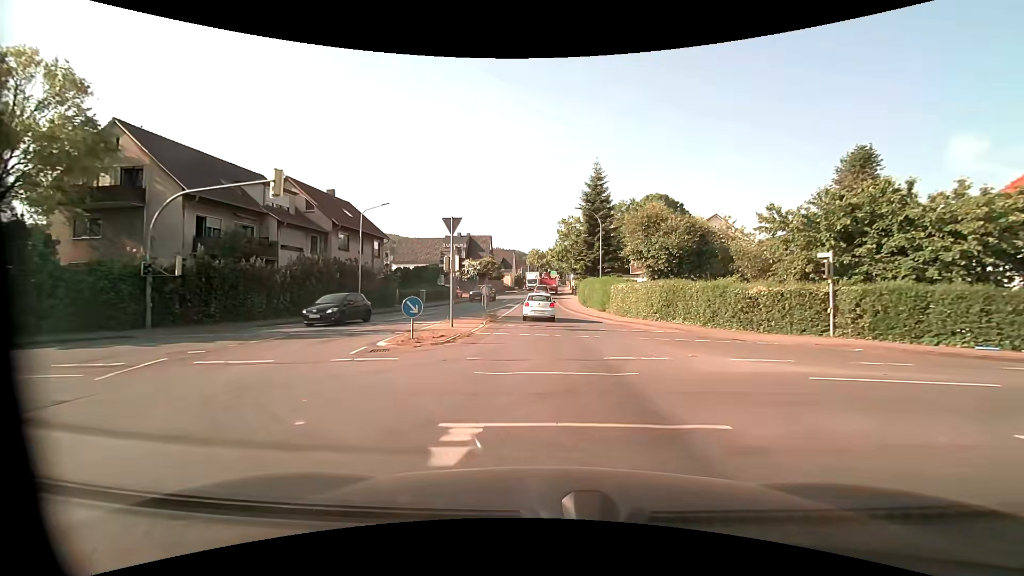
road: primary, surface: asphalt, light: Day
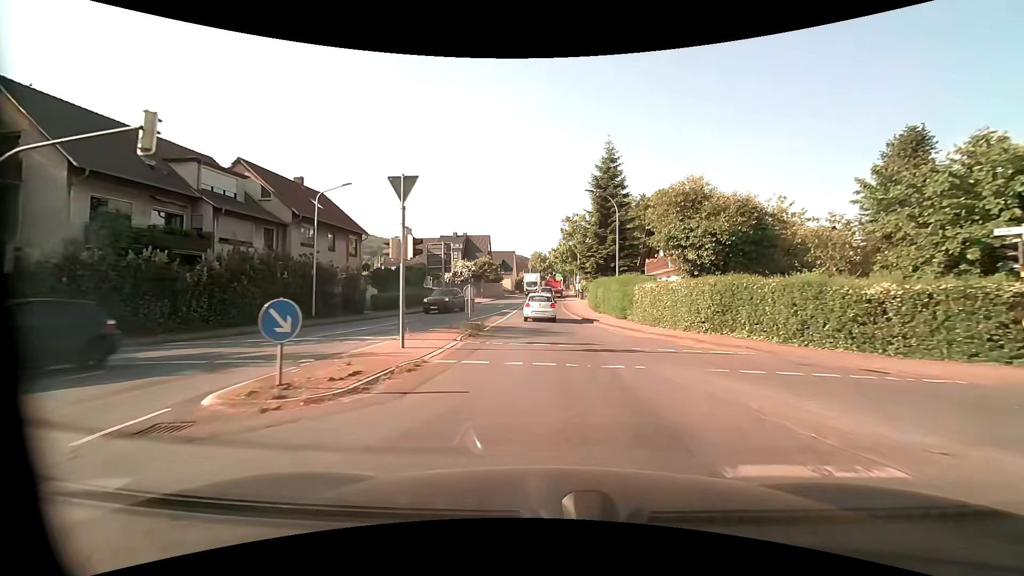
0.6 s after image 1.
(0.0, +7.5) m; 0°
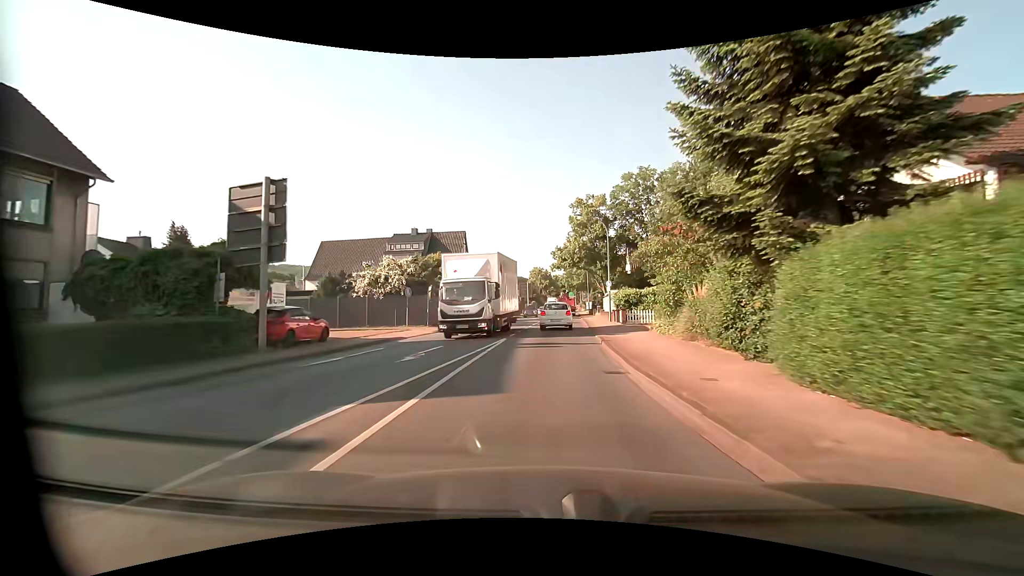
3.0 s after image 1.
(-0.5, +29.8) m; -1°
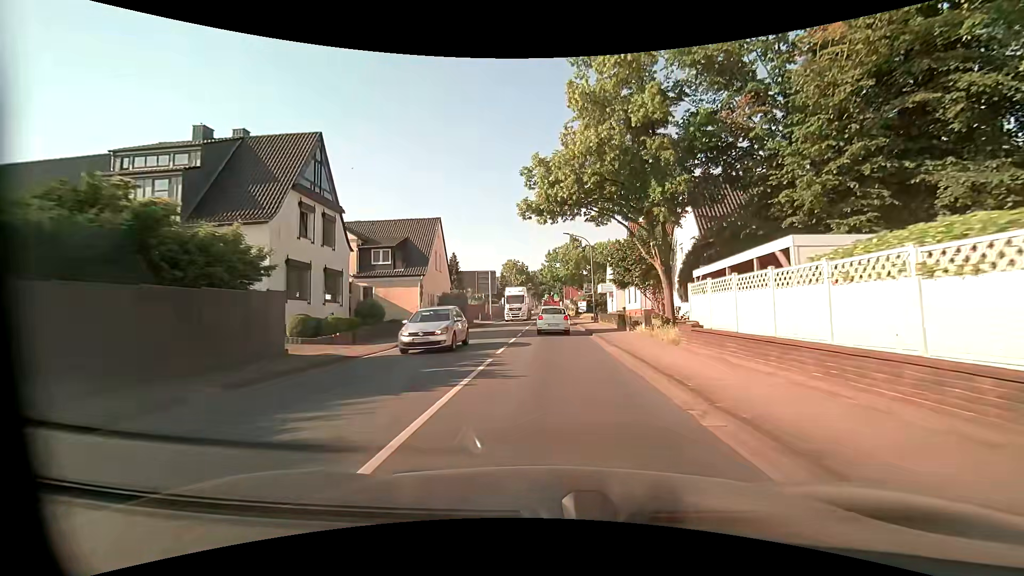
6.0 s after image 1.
(+0.7, +36.4) m; +2°
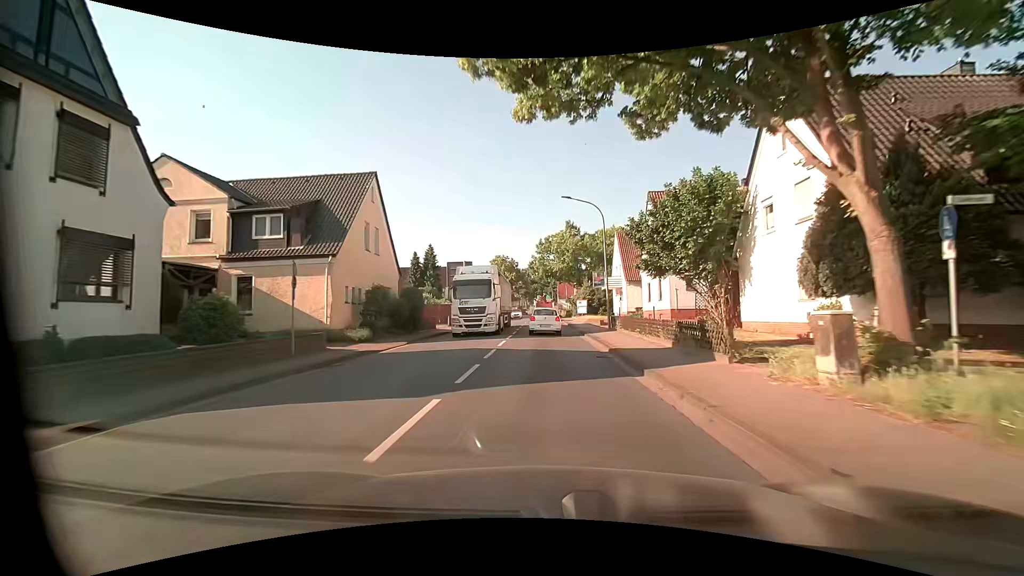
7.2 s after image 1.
(+0.1, +14.5) m; +1°
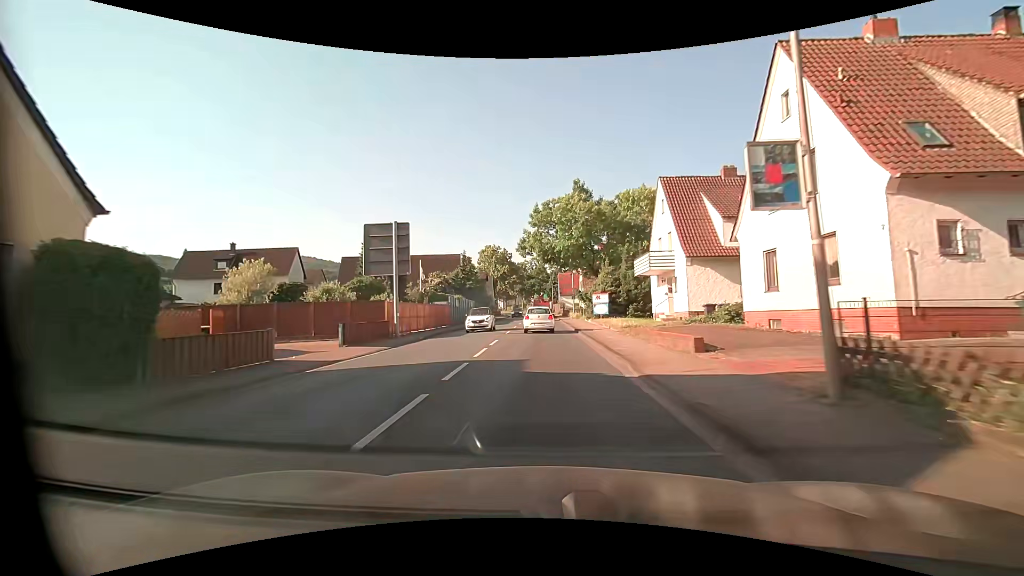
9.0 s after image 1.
(+0.1, +22.4) m; 0°
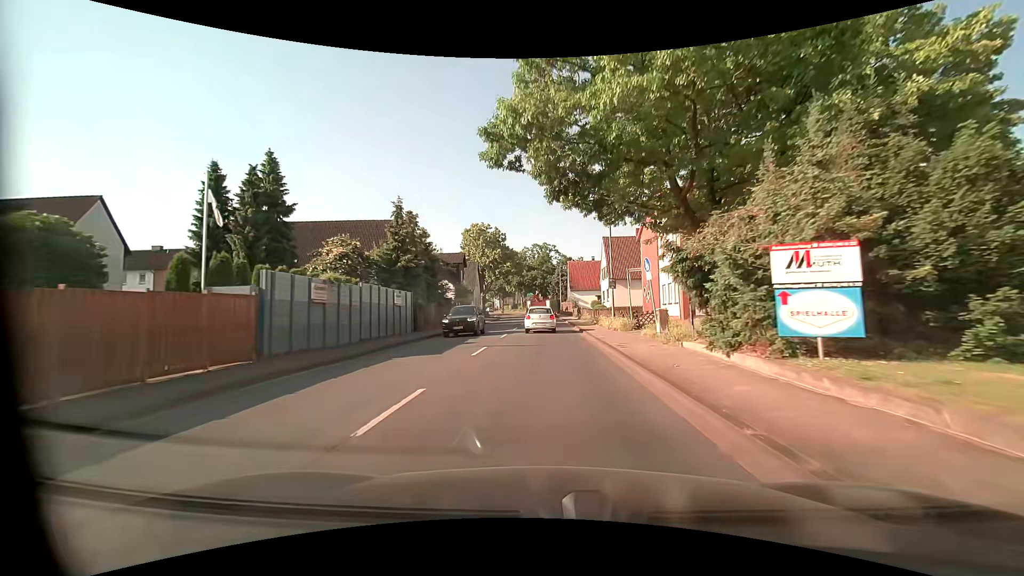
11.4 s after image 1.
(-0.3, +31.0) m; -1°
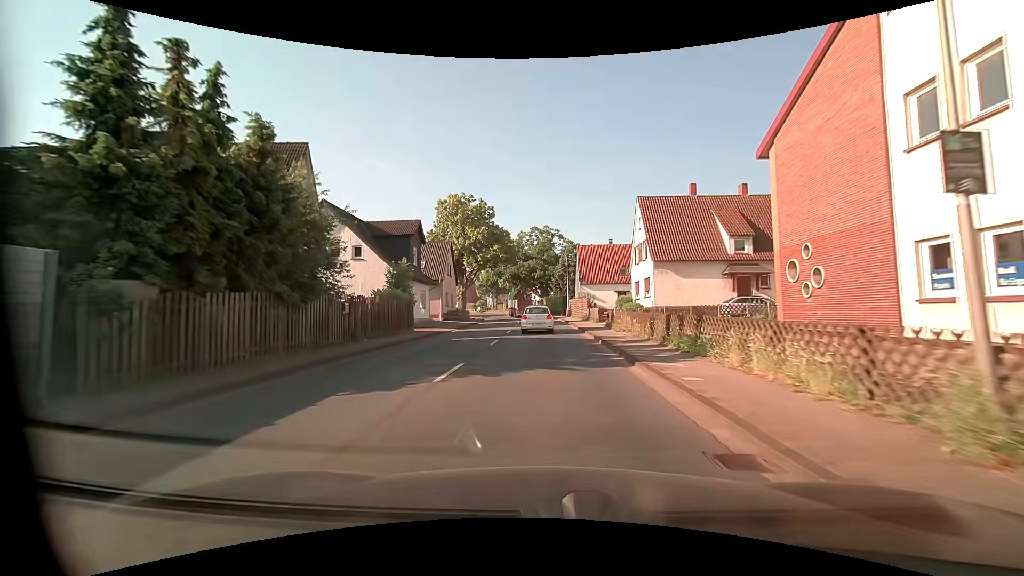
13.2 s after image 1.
(0.0, +23.2) m; 0°
